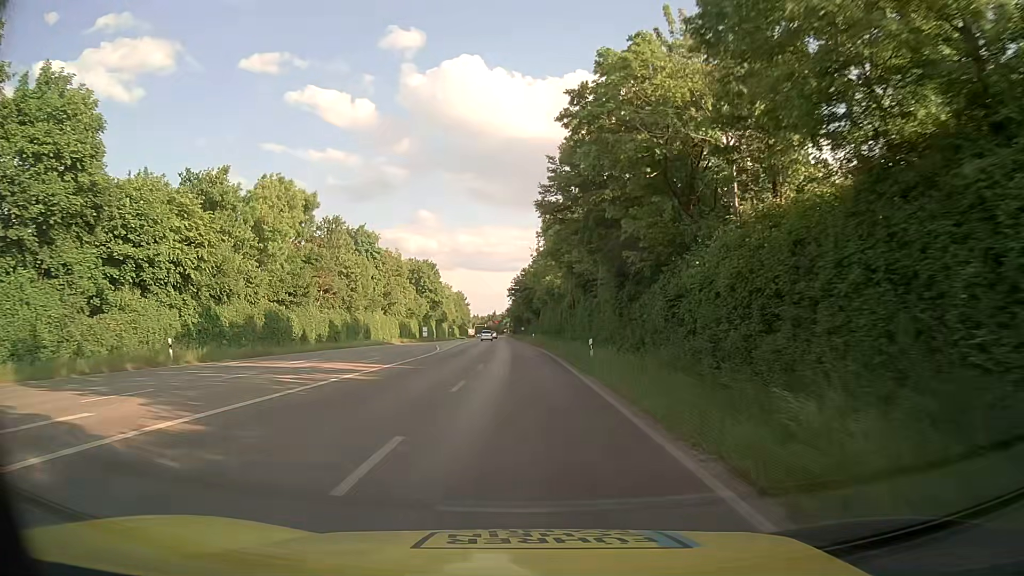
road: secondary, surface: asphalt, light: Day
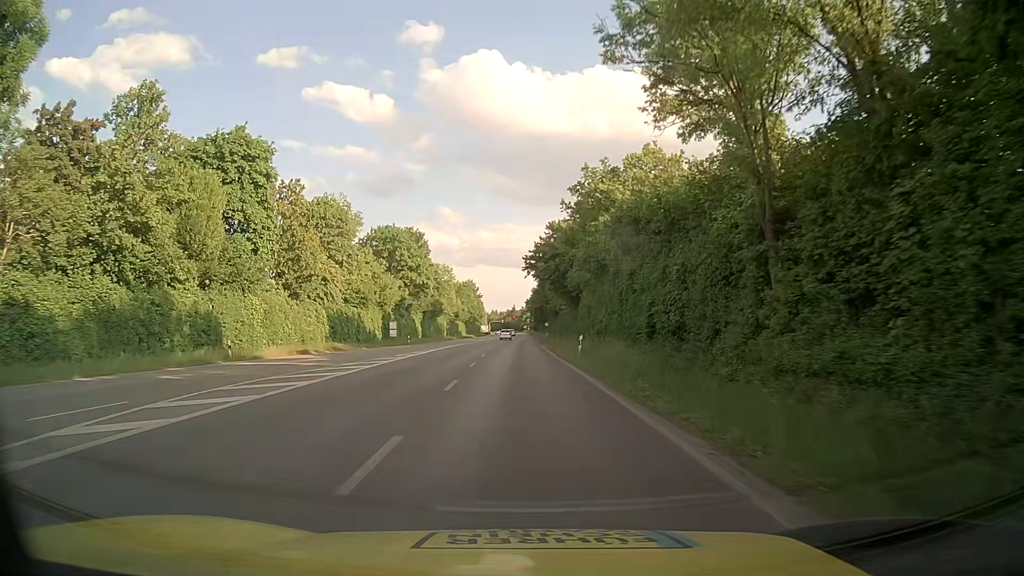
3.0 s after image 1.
(-0.5, +45.5) m; -2°
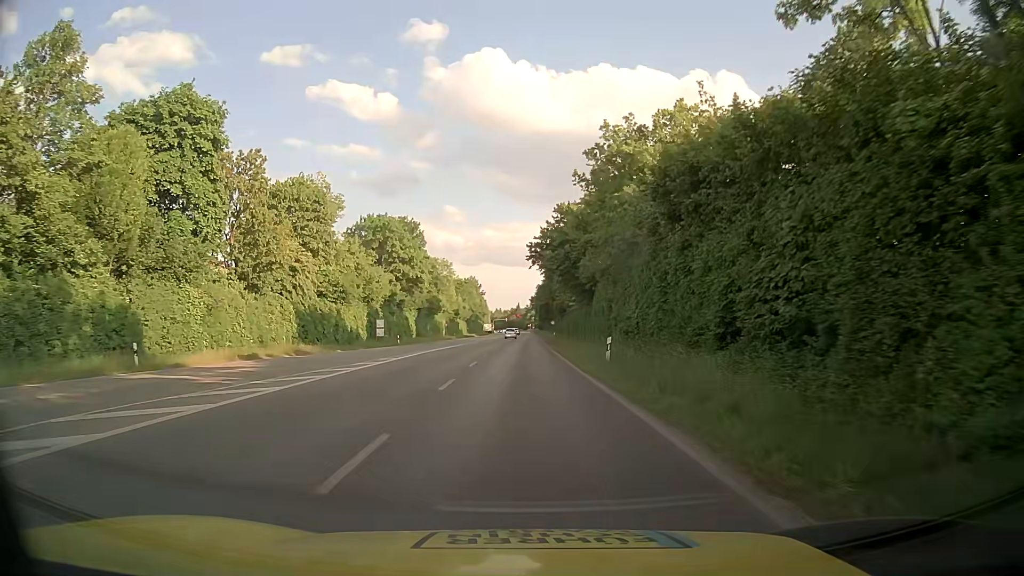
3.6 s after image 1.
(0.0, +9.1) m; 0°
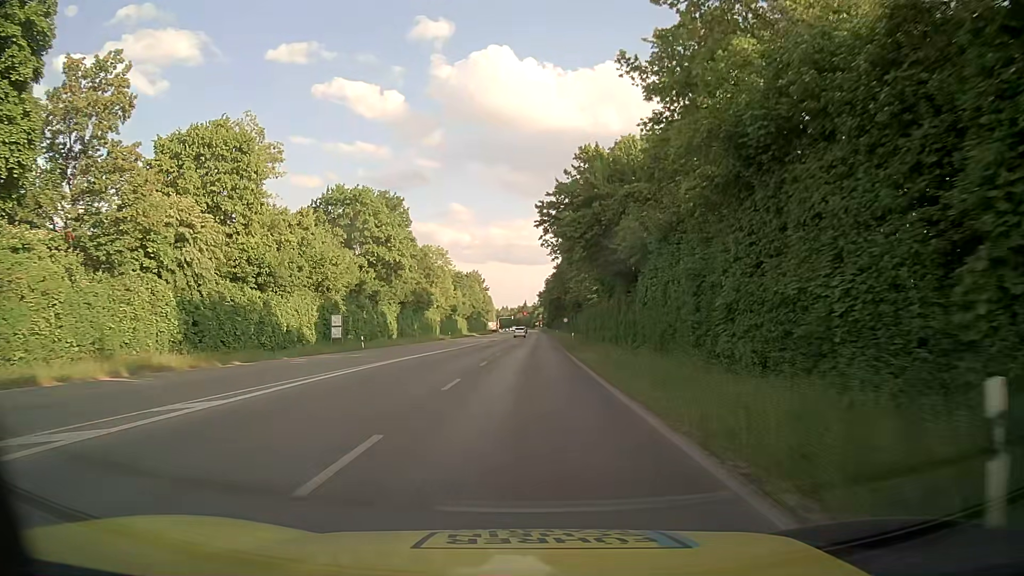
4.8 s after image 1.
(0.0, +18.3) m; 0°
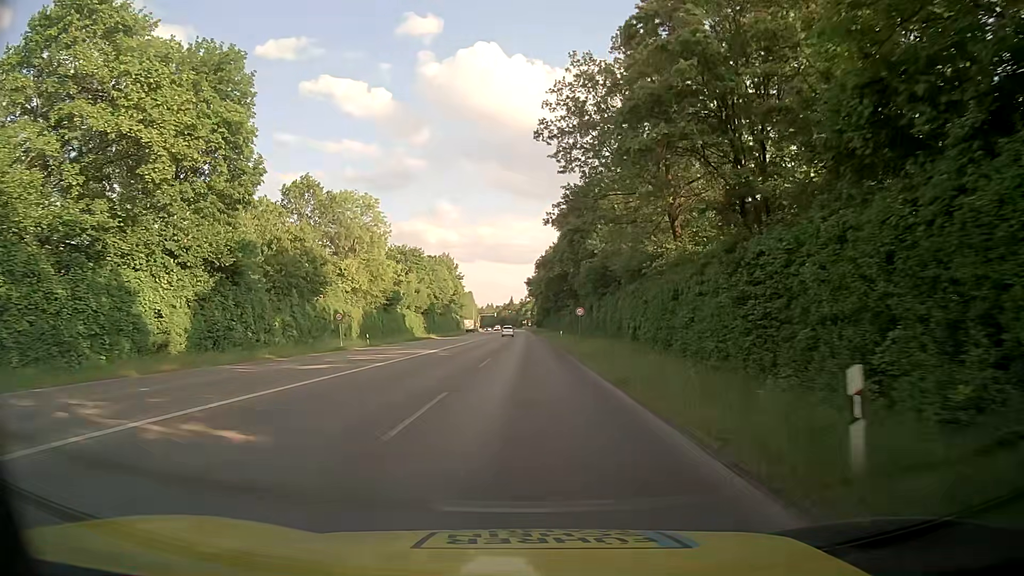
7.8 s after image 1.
(+0.7, +45.8) m; +1°
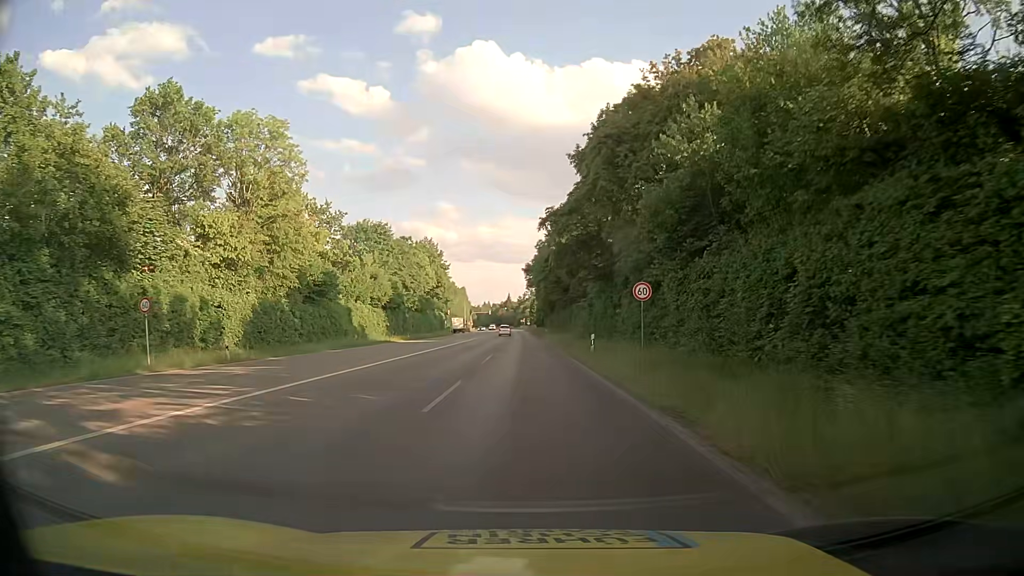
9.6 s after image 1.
(0.0, +27.5) m; 0°
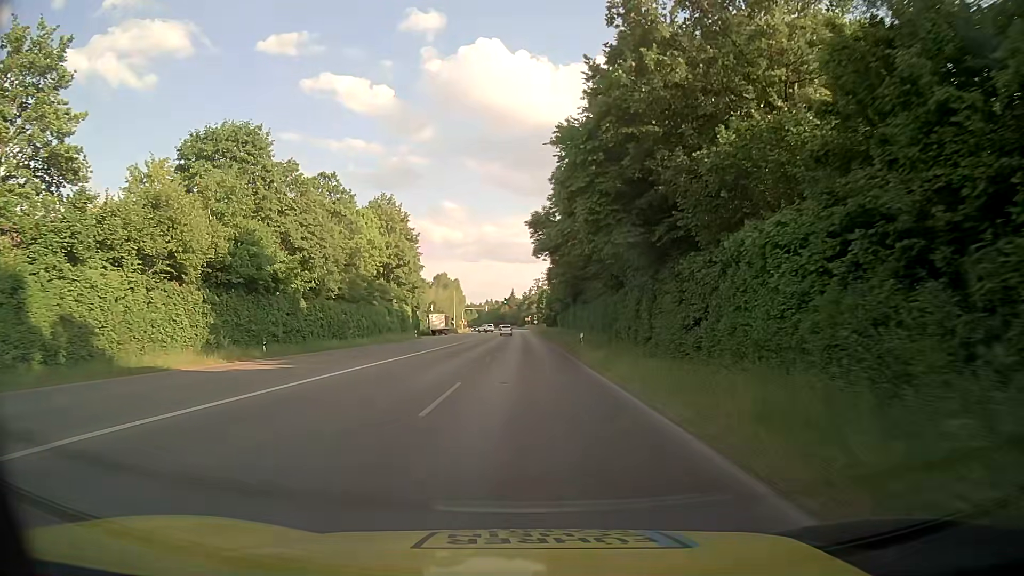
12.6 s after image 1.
(-0.2, +45.8) m; -1°
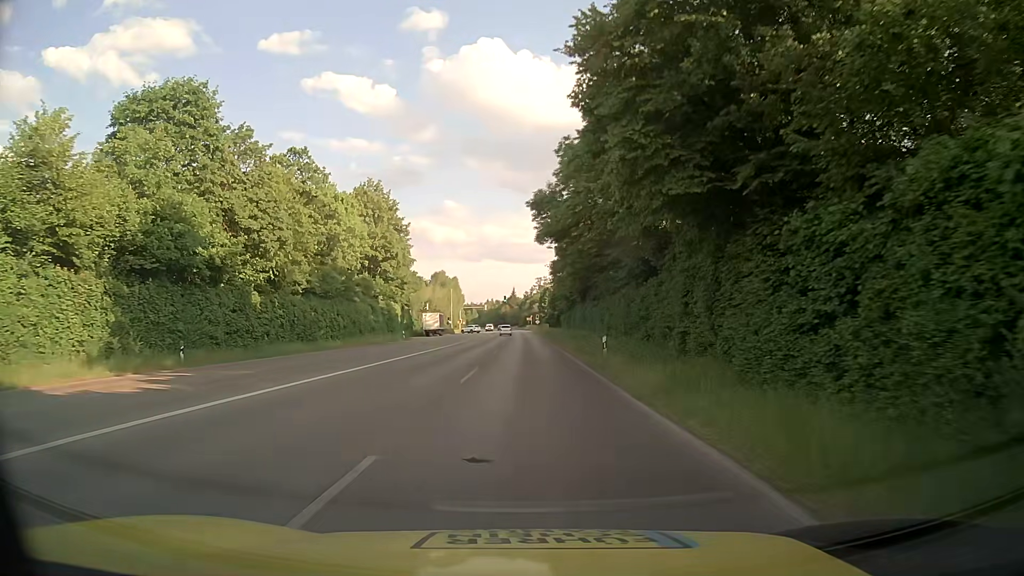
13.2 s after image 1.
(0.0, +9.1) m; +1°
(0, +10) (0, +20) (0, +30) (-1, +40) (-1, +50) (-1, +60) (-1, +70) (-1, +80) (-2, +90) (-2, +100) m
